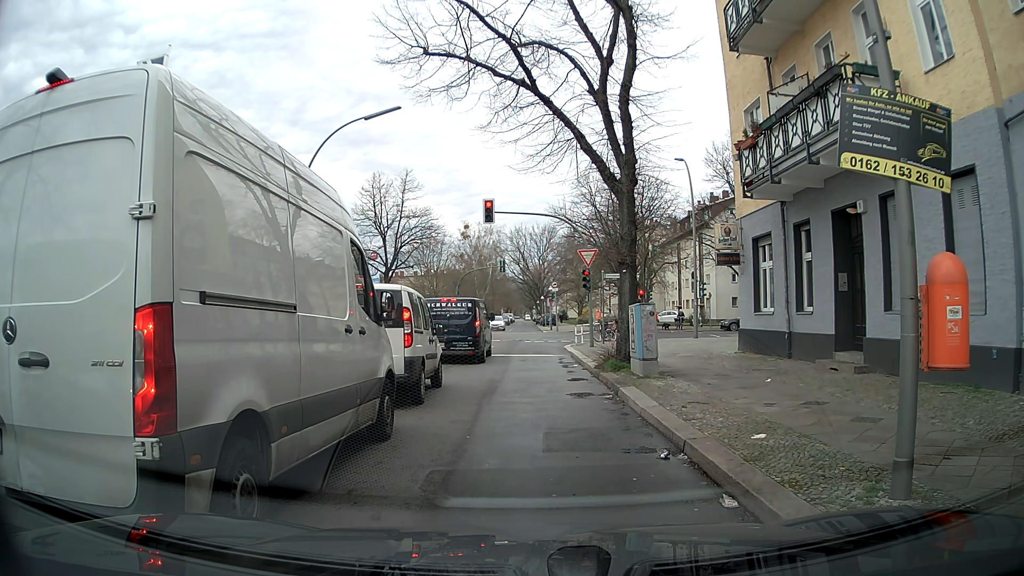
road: residential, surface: asphalt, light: Day
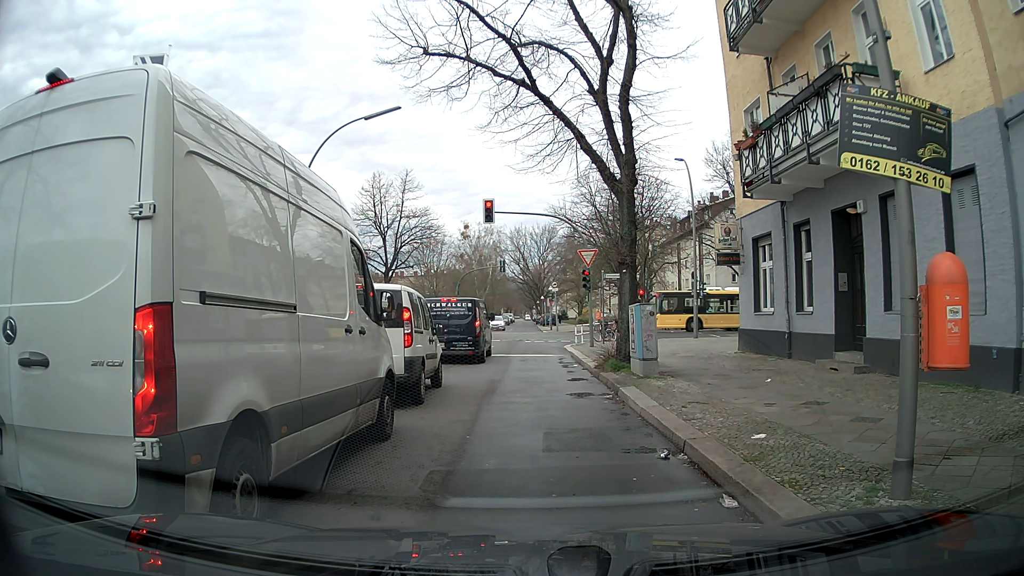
(0.0, 0.0) m; 0°
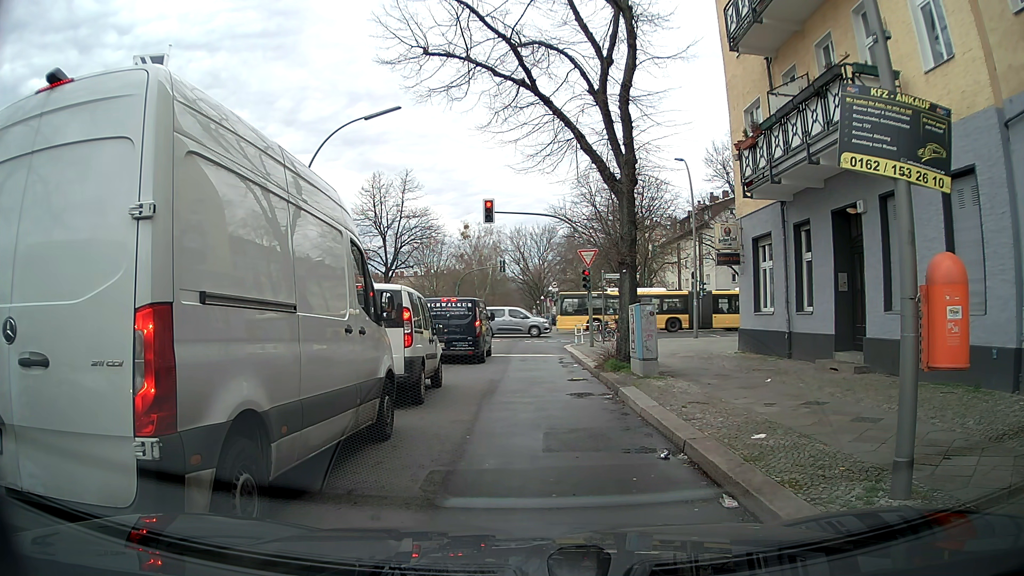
(0.0, 0.0) m; 0°
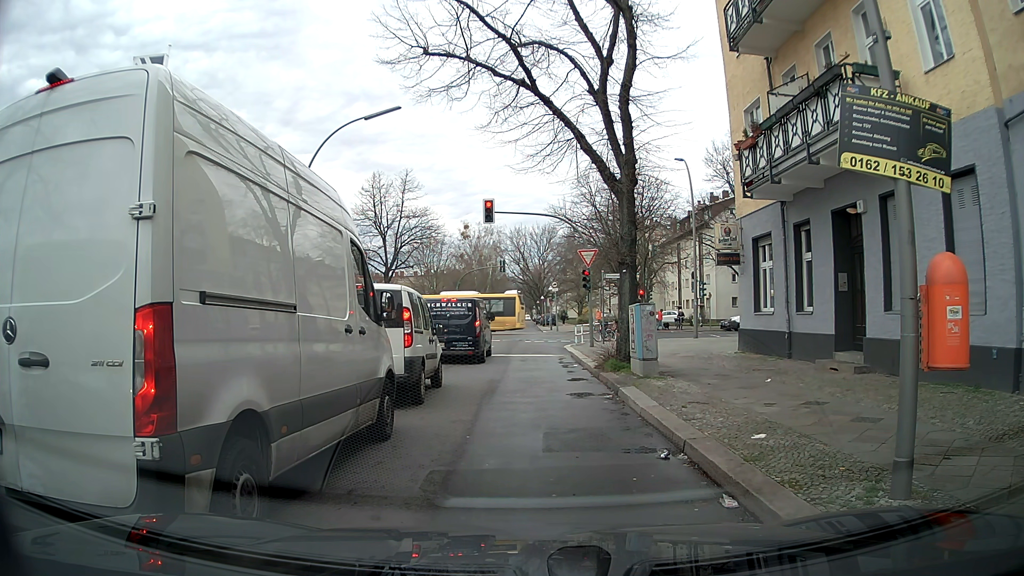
(0.0, 0.0) m; 0°
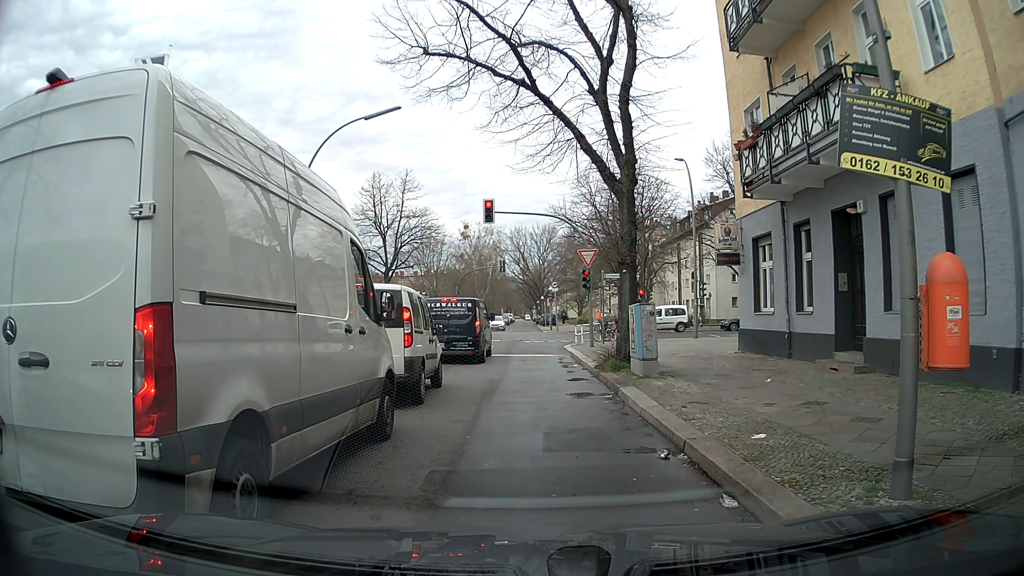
(0.0, 0.0) m; 0°
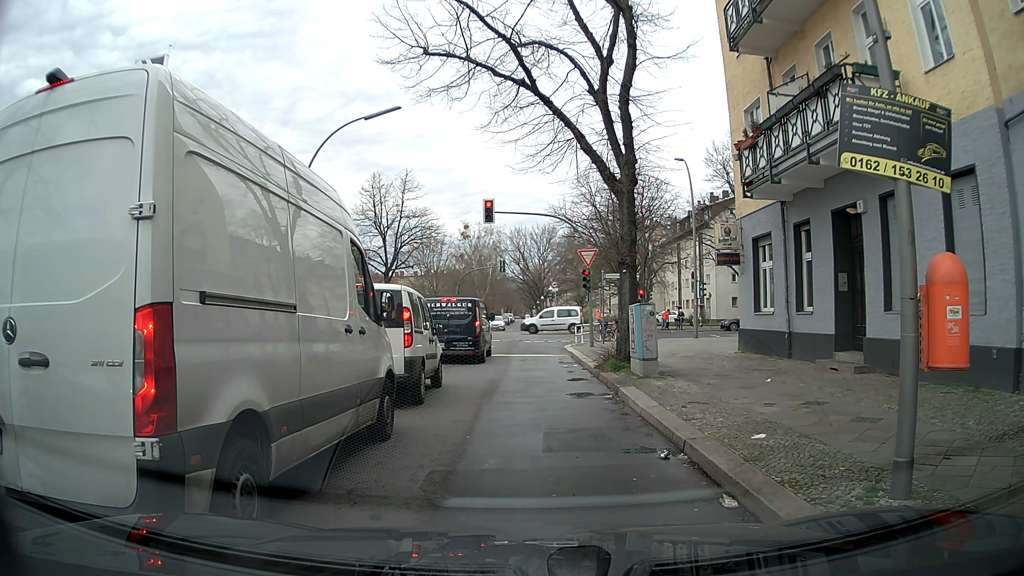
(0.0, 0.0) m; 0°
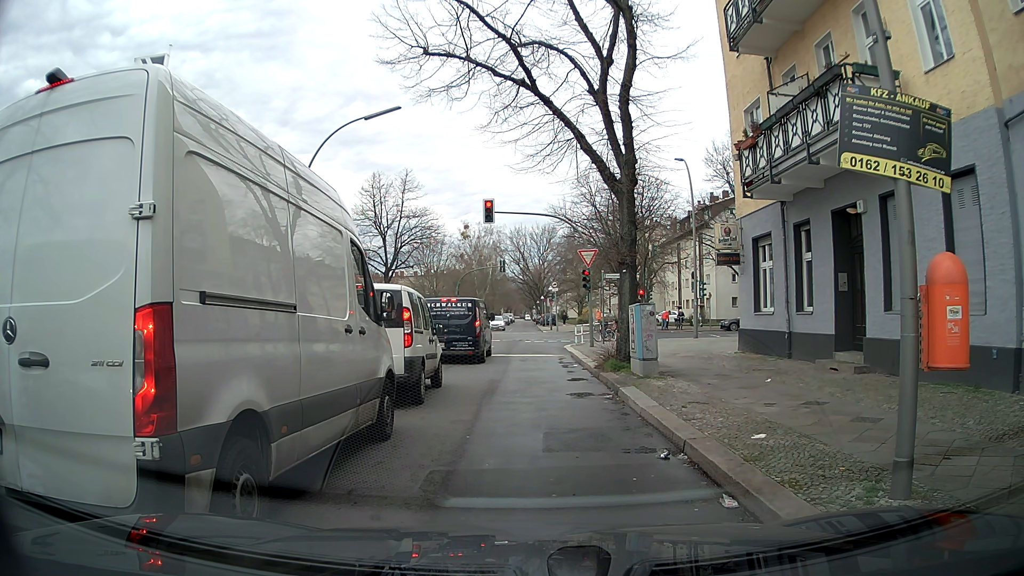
(0.0, 0.0) m; 0°
